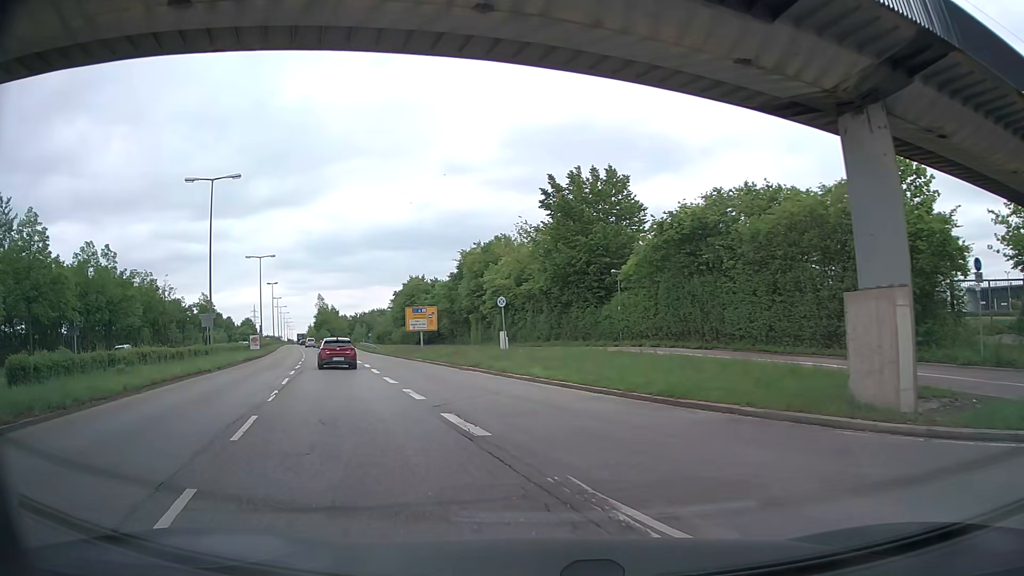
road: primary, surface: asphalt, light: Day
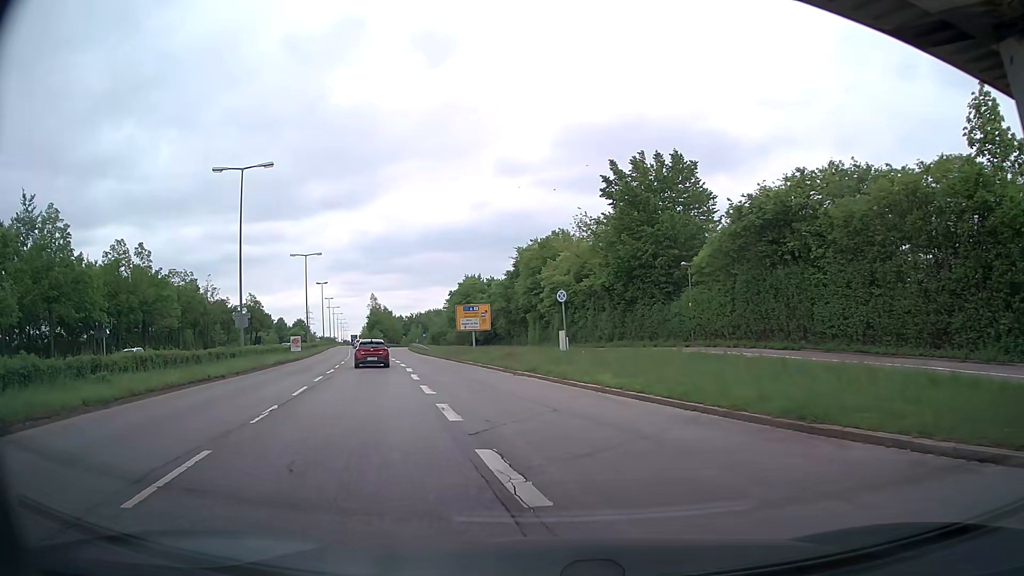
(-0.2, +4.1) m; -5°
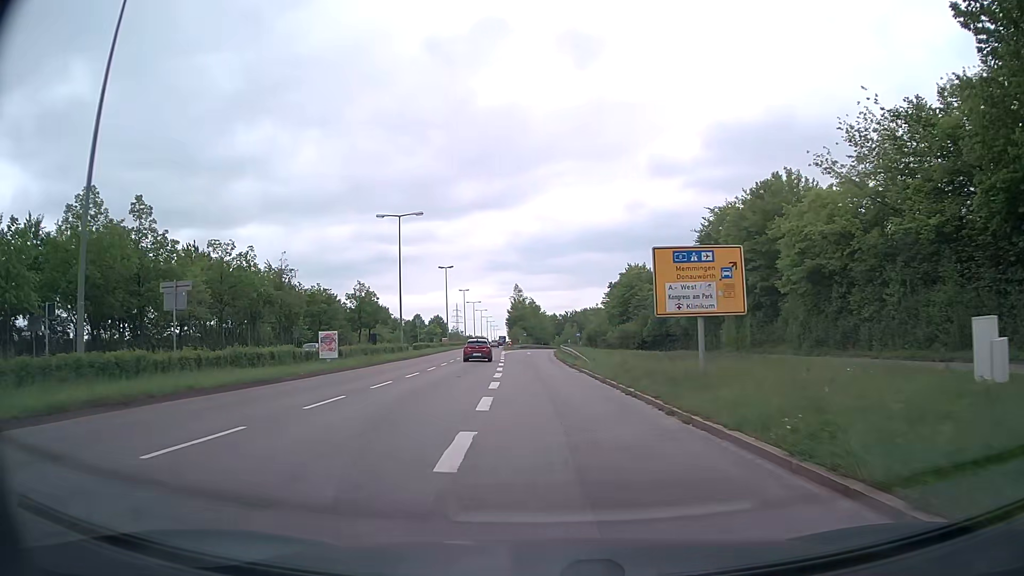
(-4.3, +28.8) m; -13°
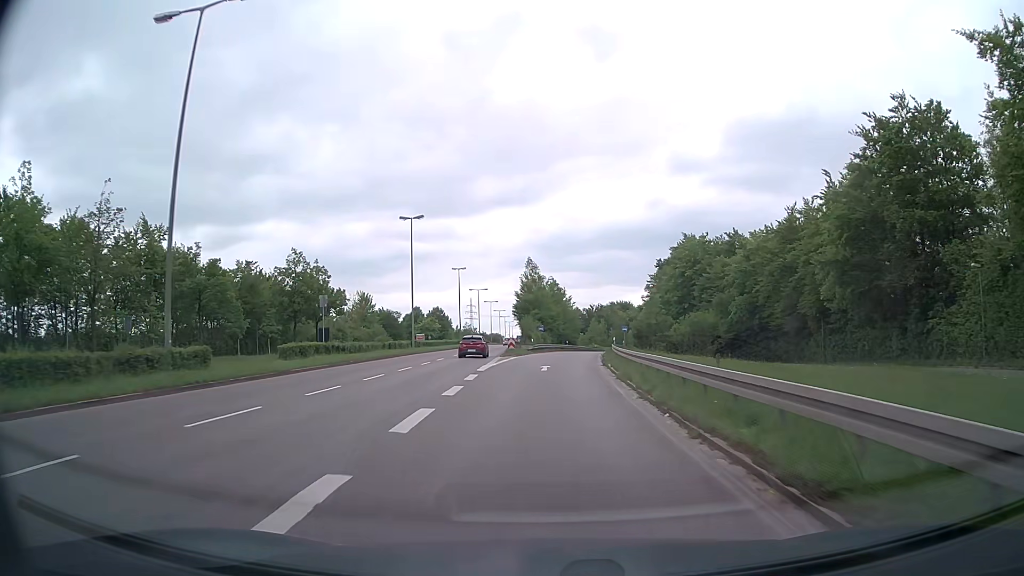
(-0.6, +40.9) m; -2°
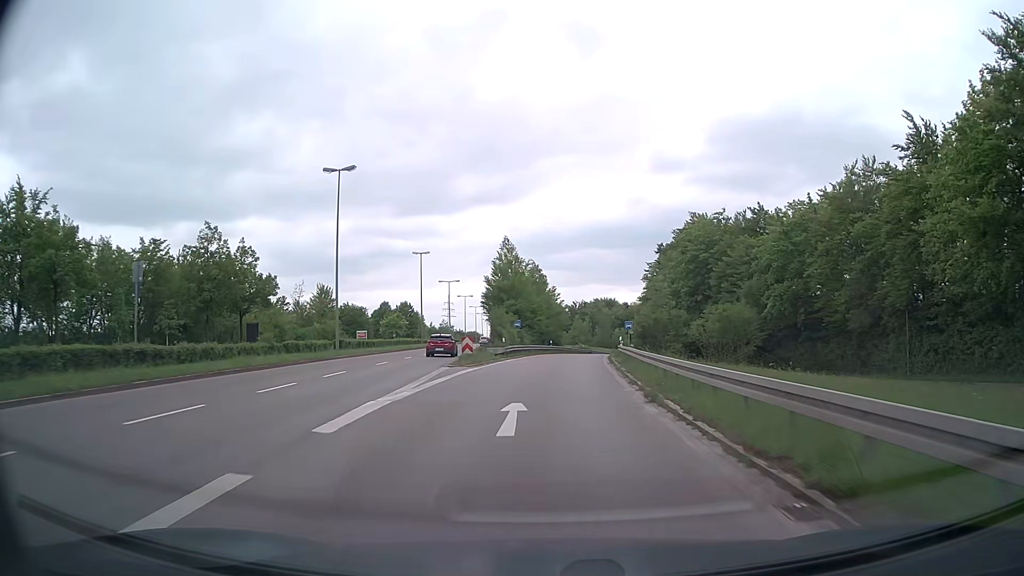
(+0.2, +18.2) m; +1°
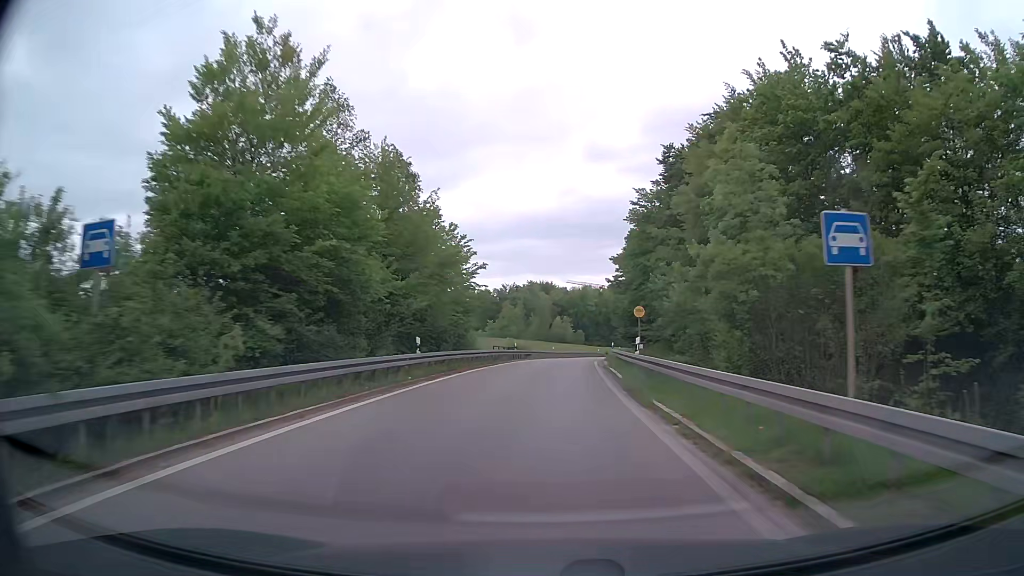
(+2.7, +47.2) m; +6°
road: trunk_link
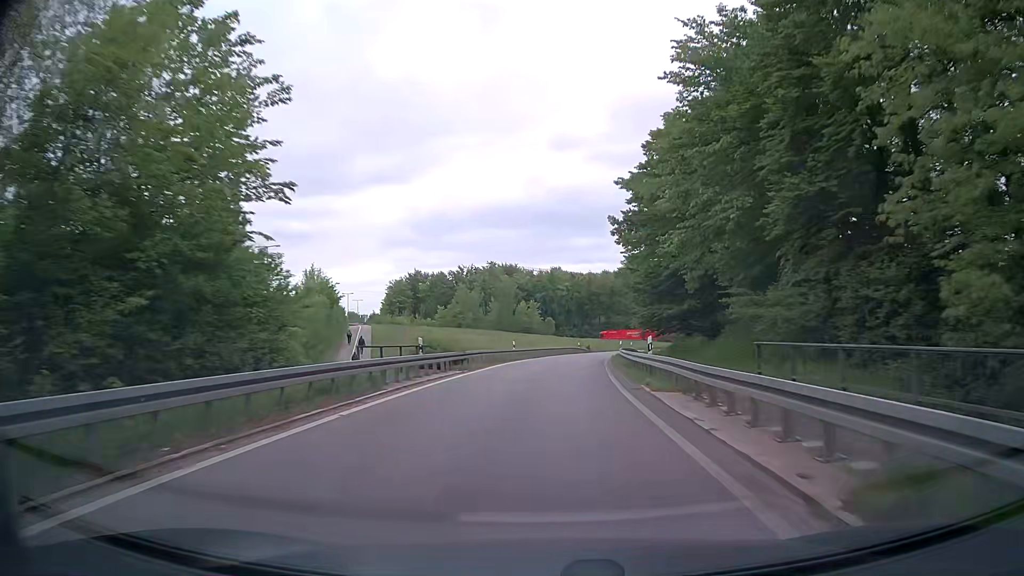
(+0.7, +29.3) m; +3°
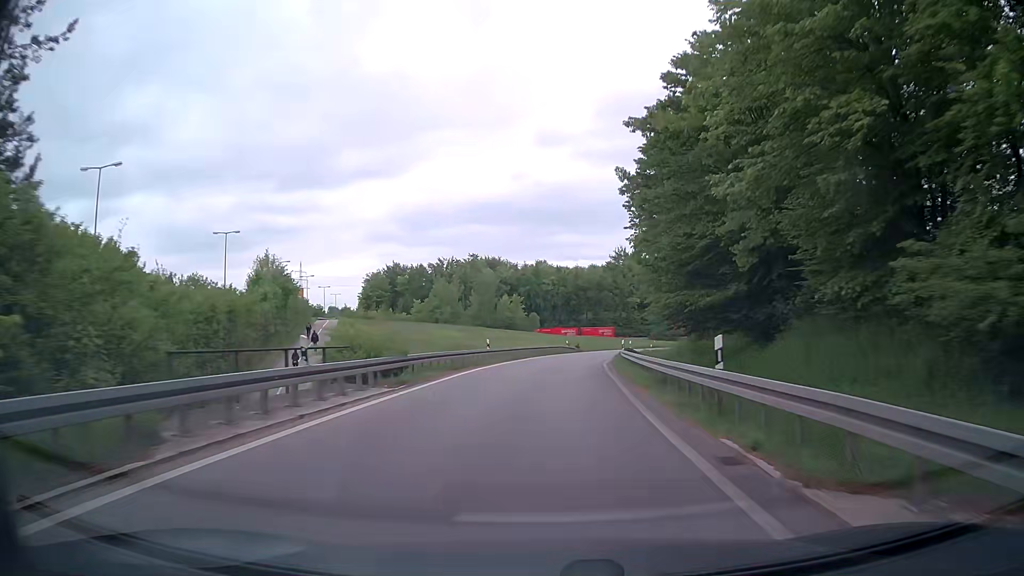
(+0.1, +9.9) m; +1°
(0, +10) (+1, +20) (+1, +30) (+2, +40) (+4, +50) (+5, +60) (+8, +69) (+11, +79) (+15, +88) (+20, +97) m
